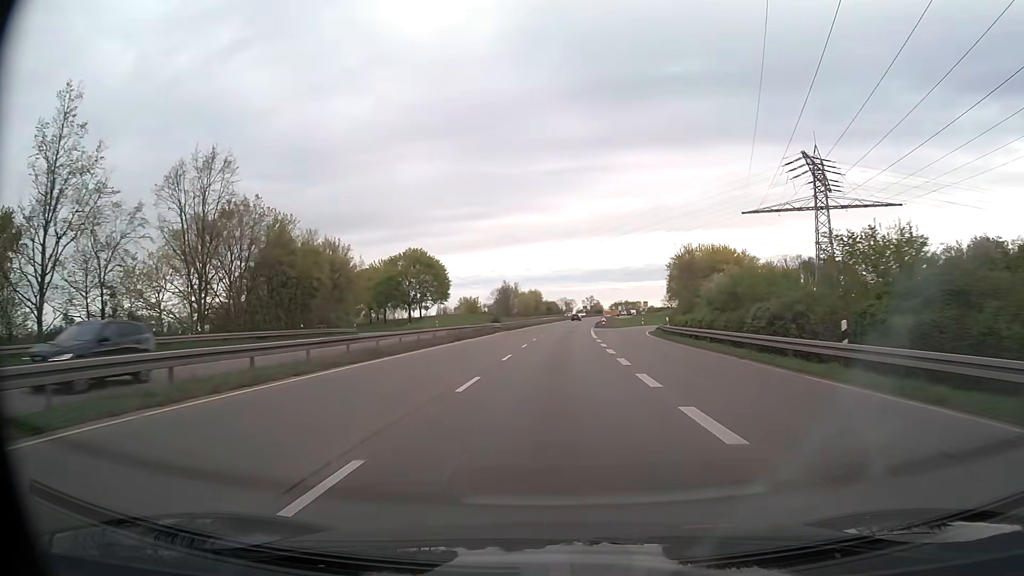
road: trunk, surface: asphalt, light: Day
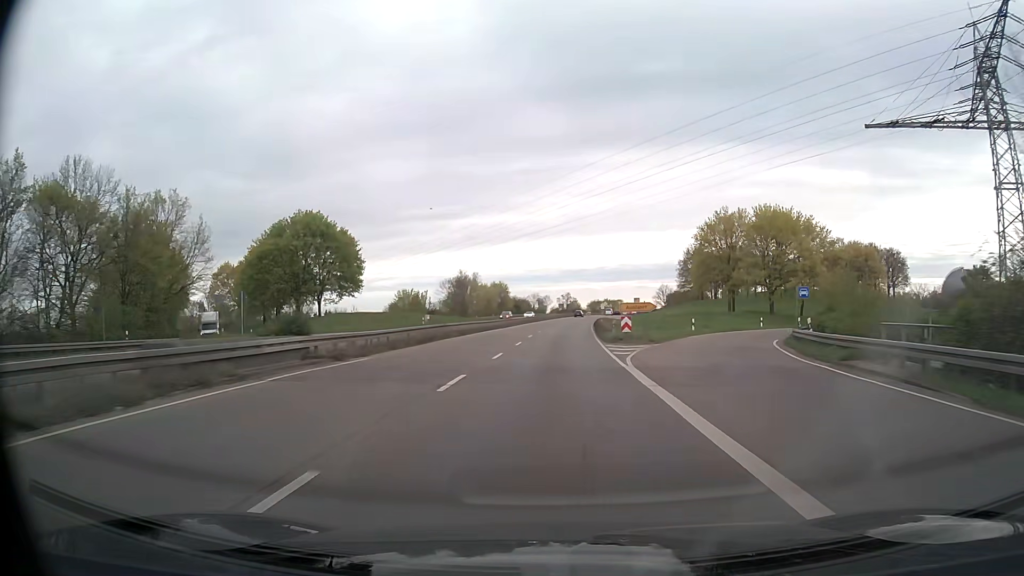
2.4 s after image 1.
(+0.9, +46.4) m; +2°
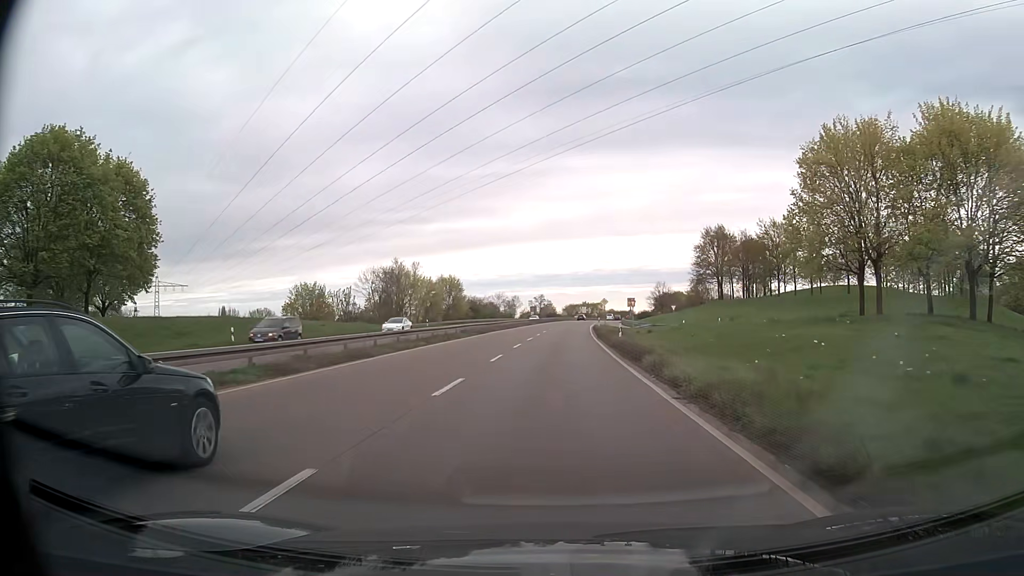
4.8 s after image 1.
(+0.8, +45.6) m; +2°
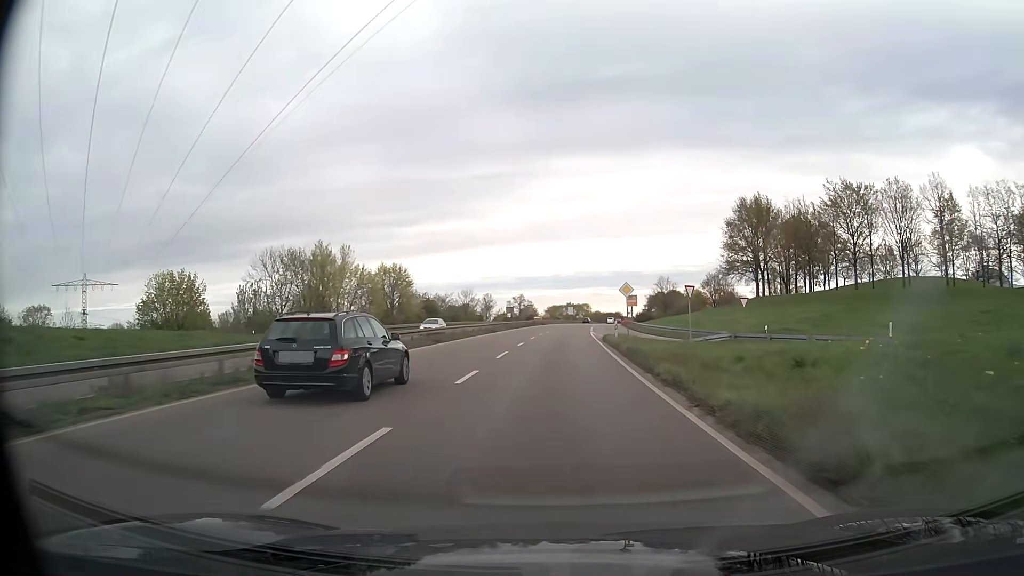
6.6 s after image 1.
(+0.4, +33.5) m; +1°
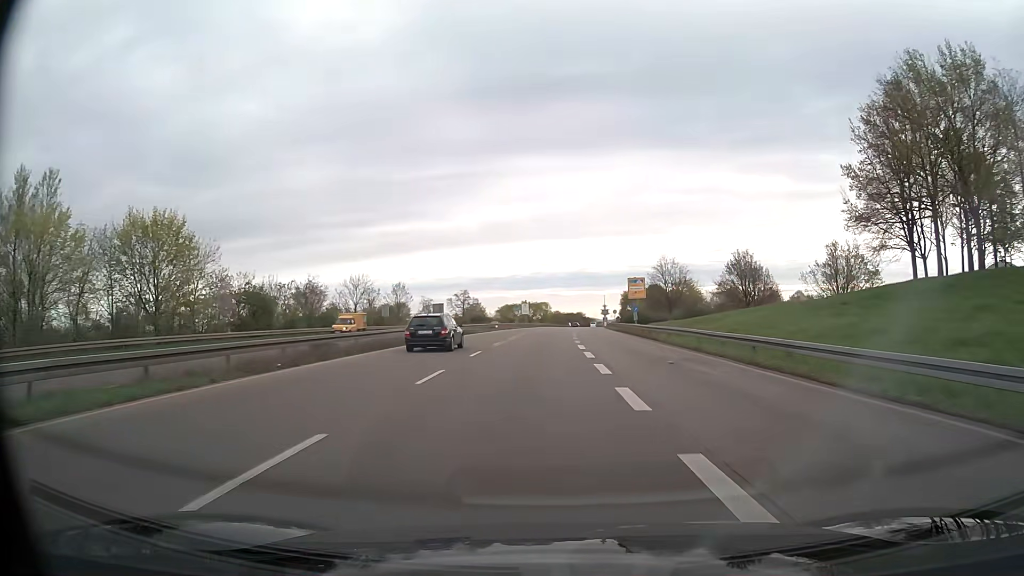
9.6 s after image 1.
(+1.7, +54.0) m; +4°
